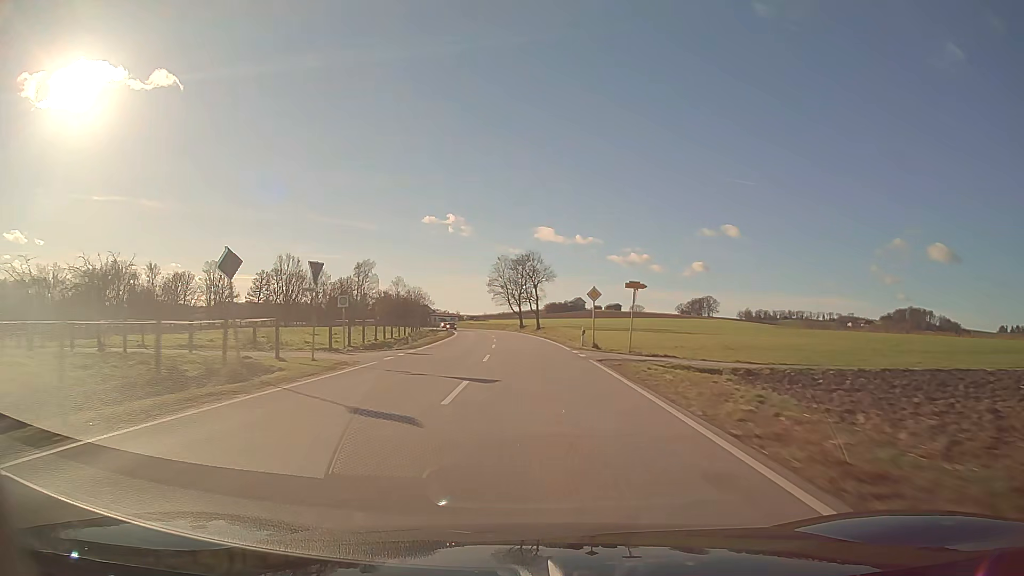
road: secondary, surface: asphalt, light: Day
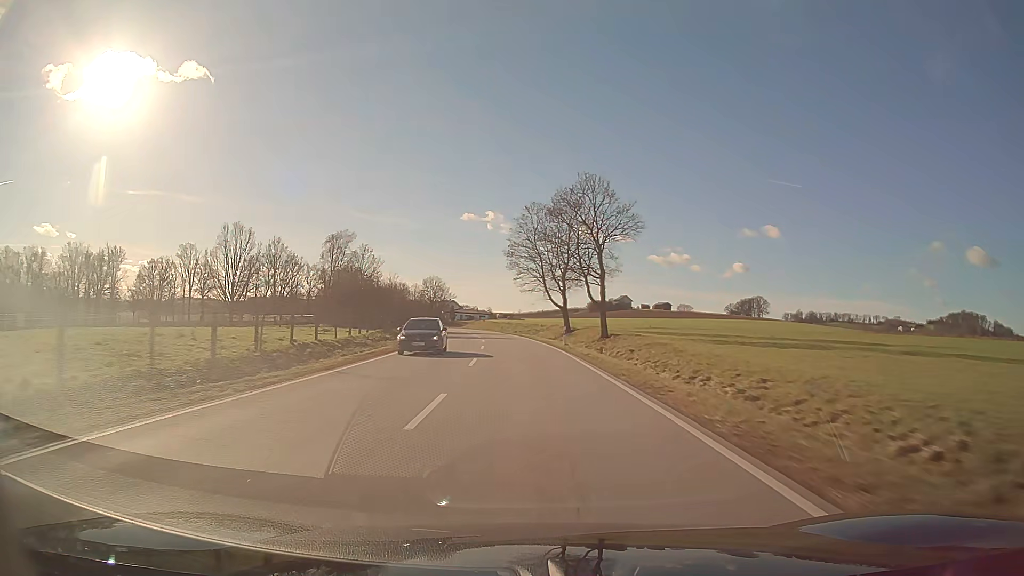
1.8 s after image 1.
(-1.3, +48.3) m; -4°
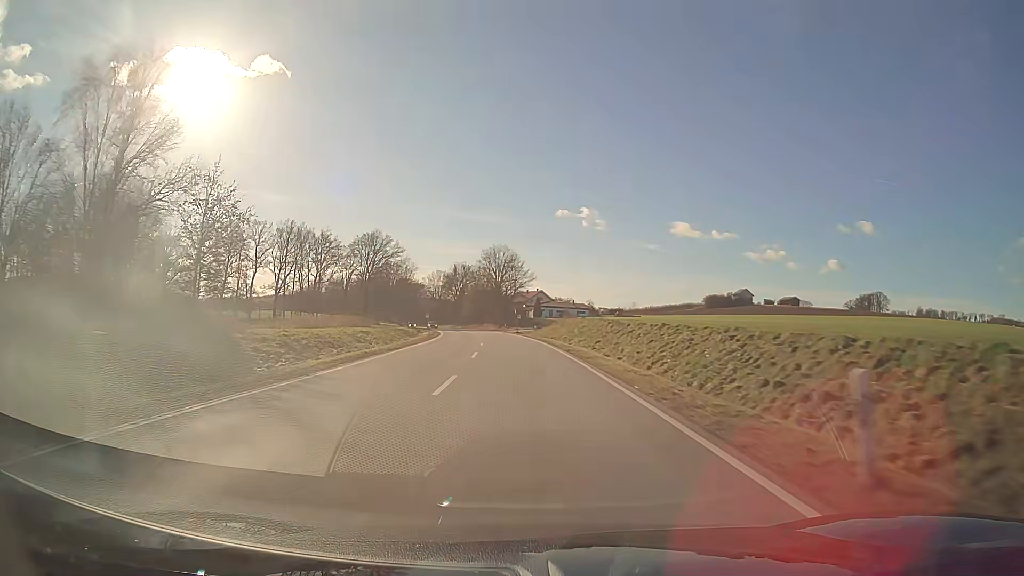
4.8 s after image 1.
(-5.9, +80.2) m; -8°
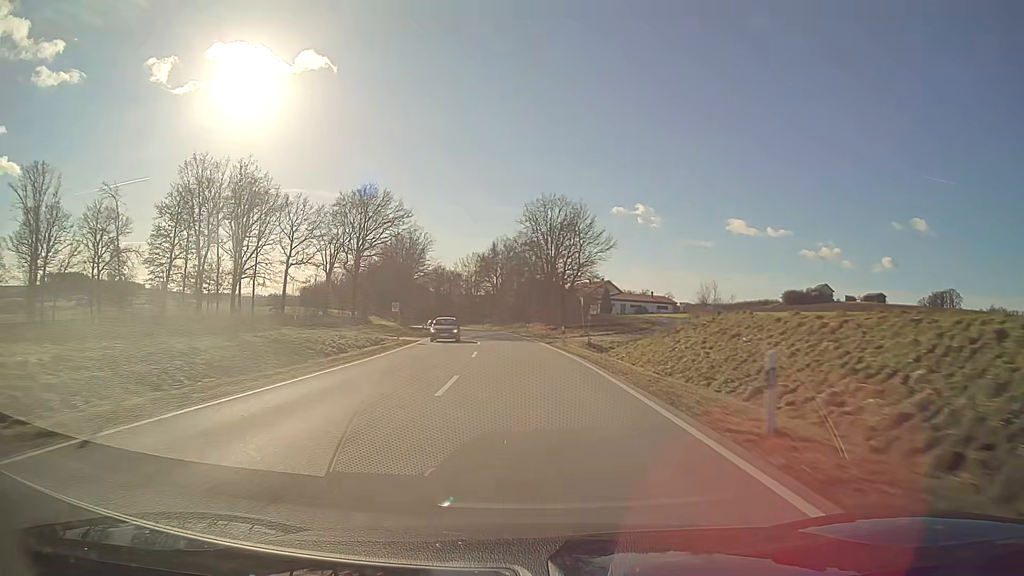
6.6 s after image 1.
(-2.0, +48.3) m; -5°
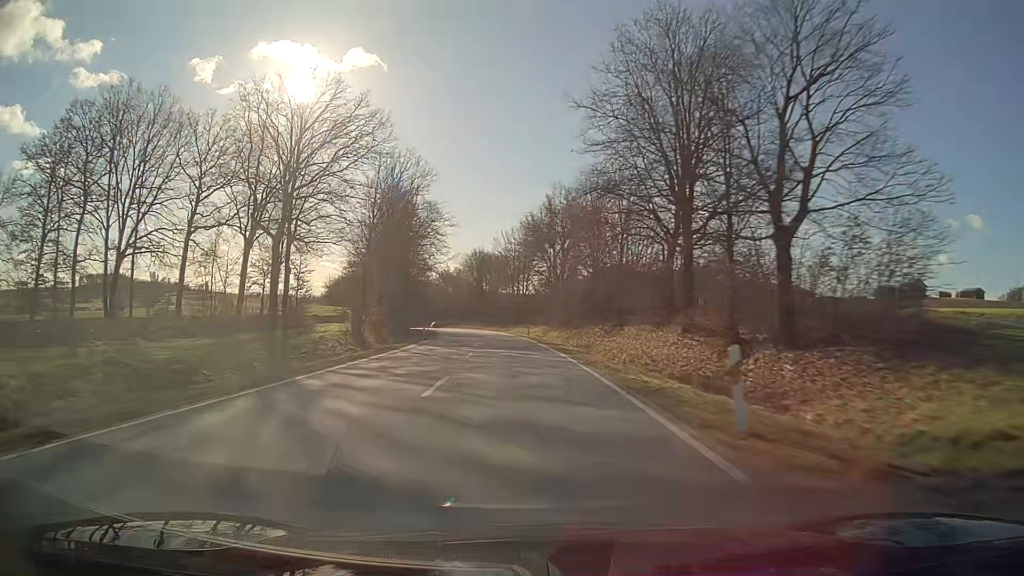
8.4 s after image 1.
(-2.2, +48.2) m; -5°
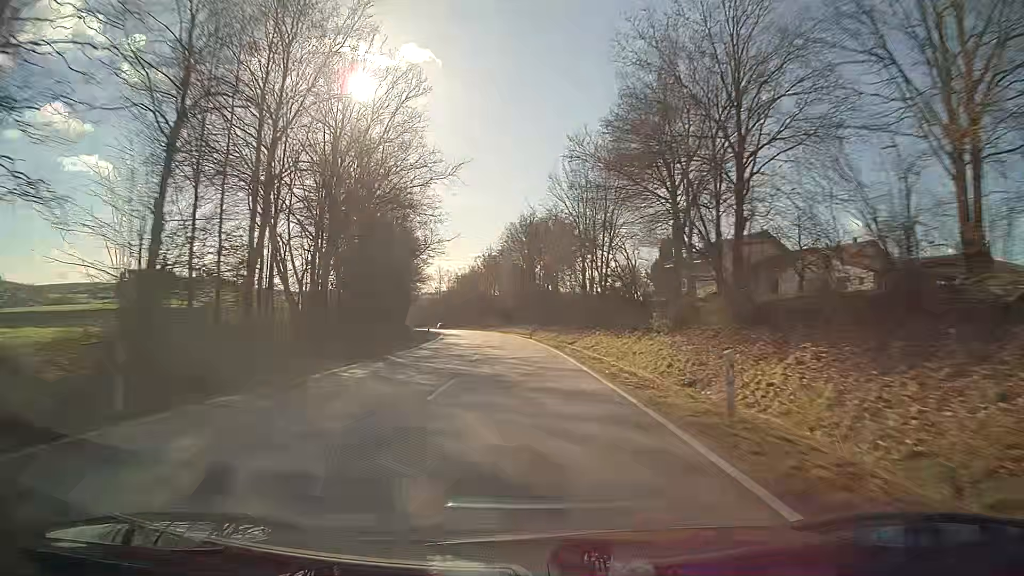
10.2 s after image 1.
(-2.1, +48.2) m; -5°
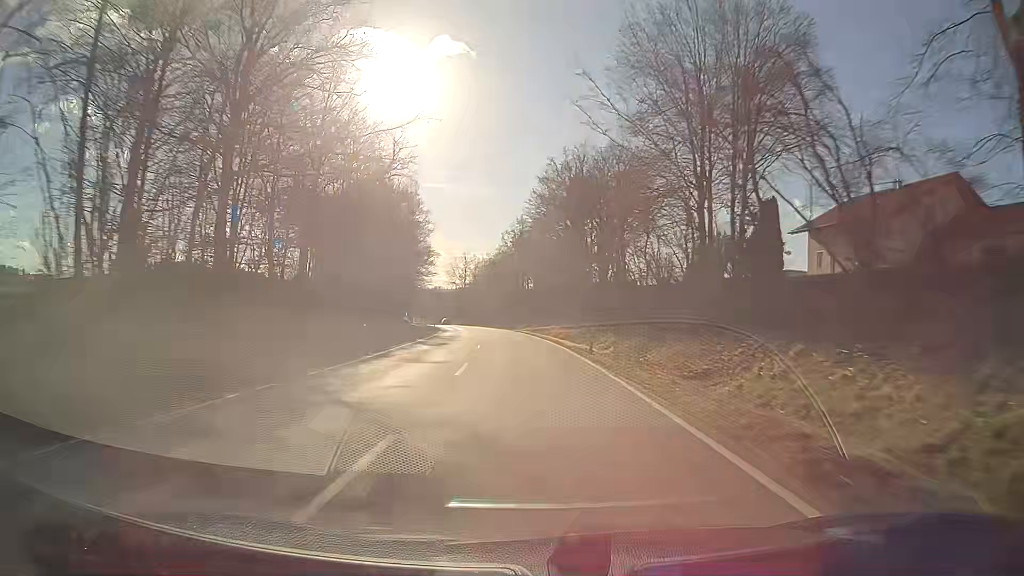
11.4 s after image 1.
(-0.9, +32.2) m; -3°
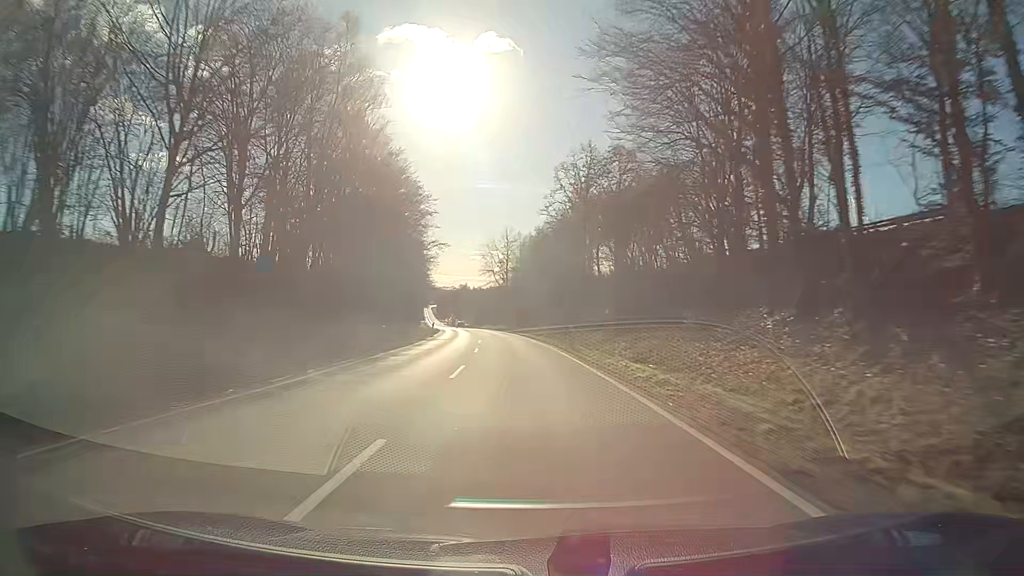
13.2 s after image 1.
(-2.0, +48.3) m; -5°
